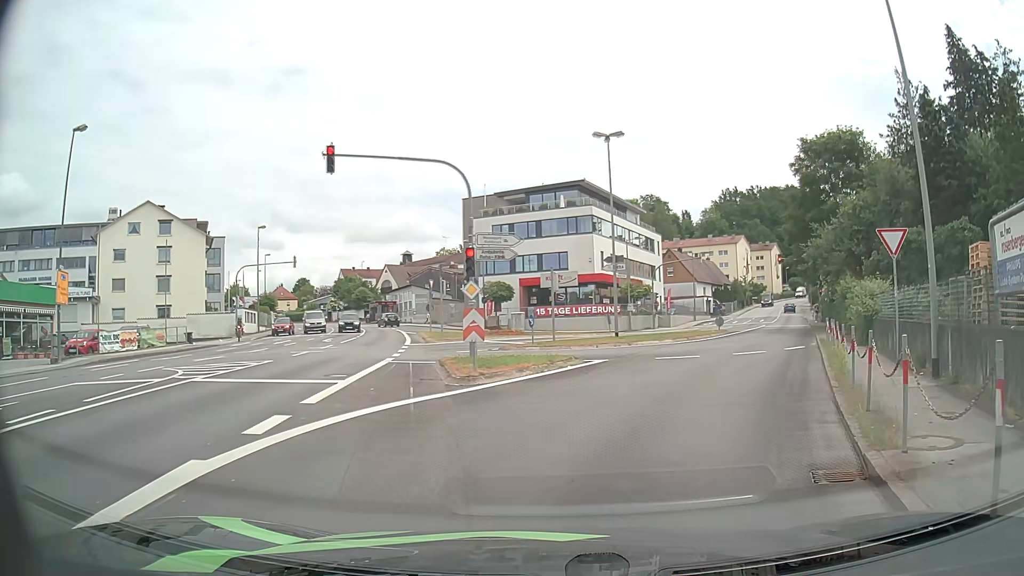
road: tertiary_link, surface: asphalt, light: Day
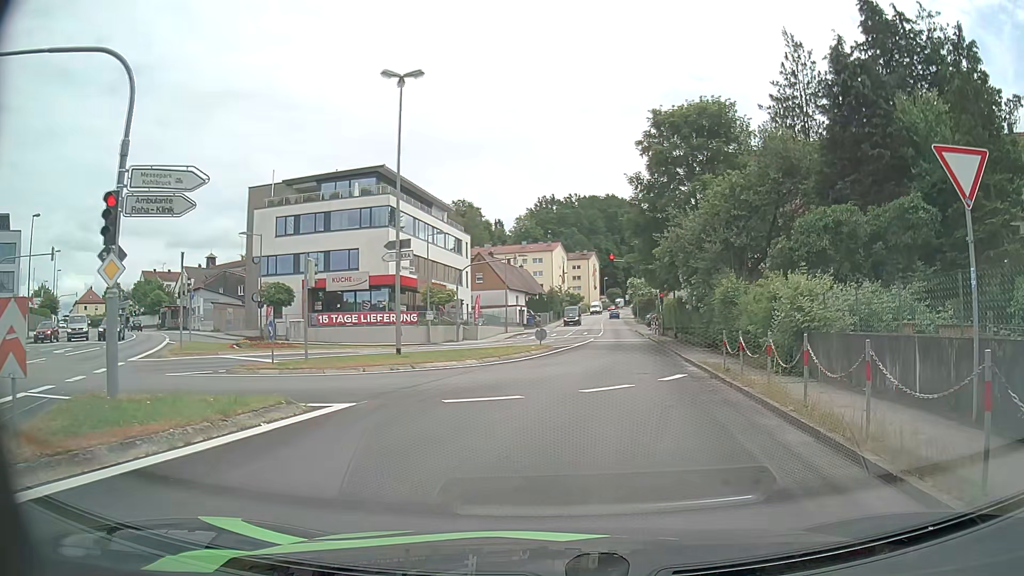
(+1.3, +9.6) m; +15°
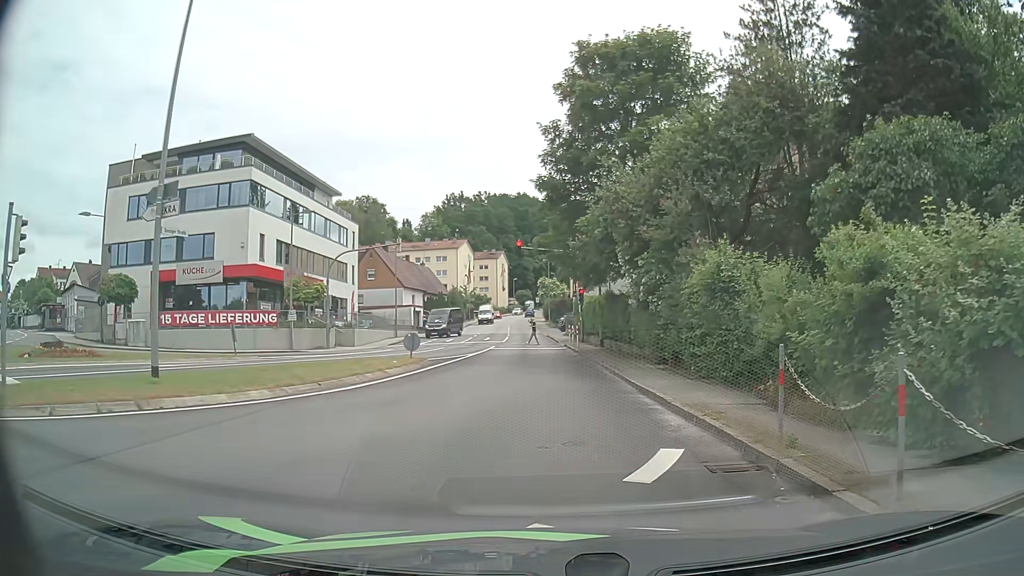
(+1.0, +10.2) m; +8°
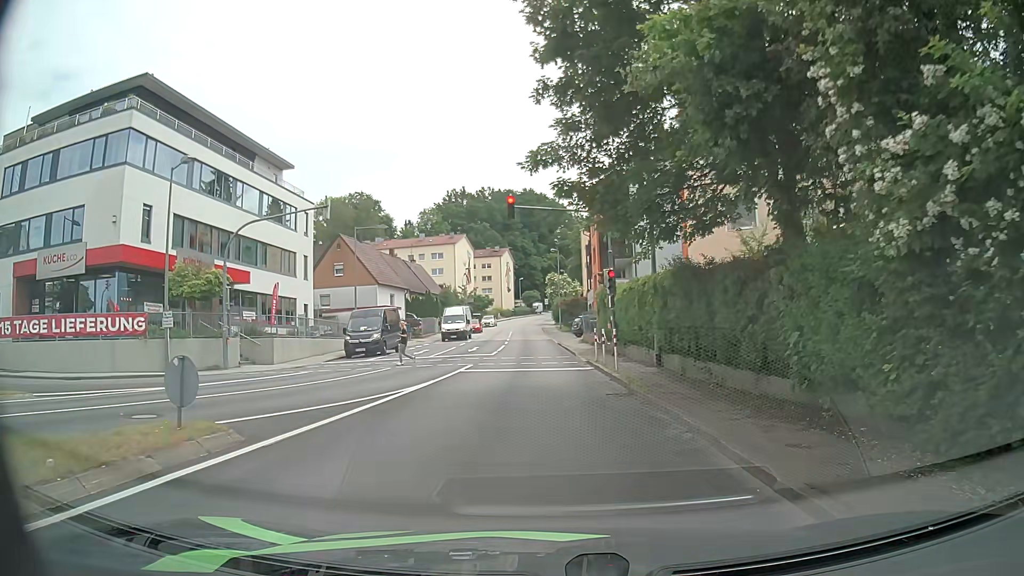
(0.0, +14.8) m; 0°
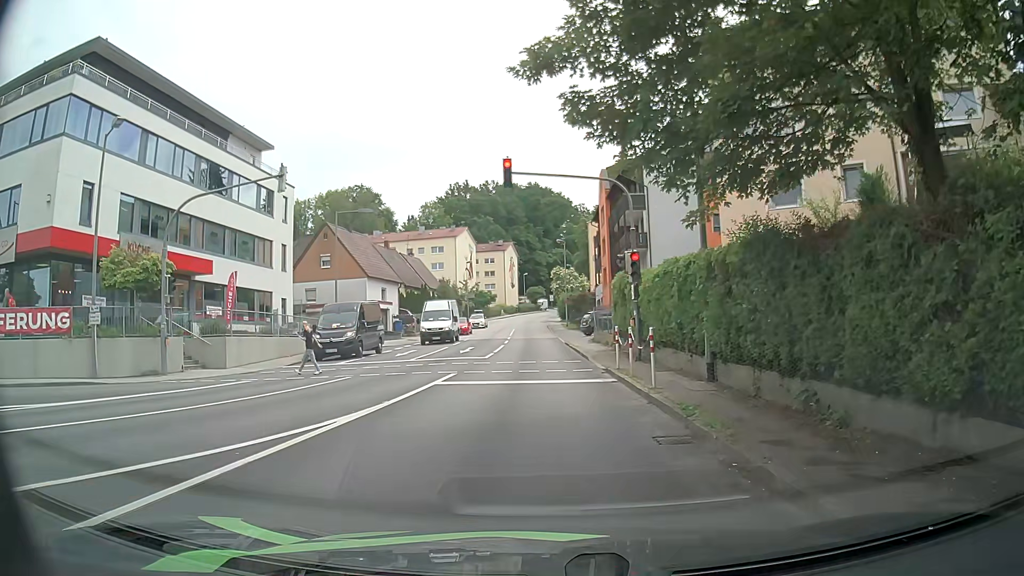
(-0.1, +5.1) m; 0°
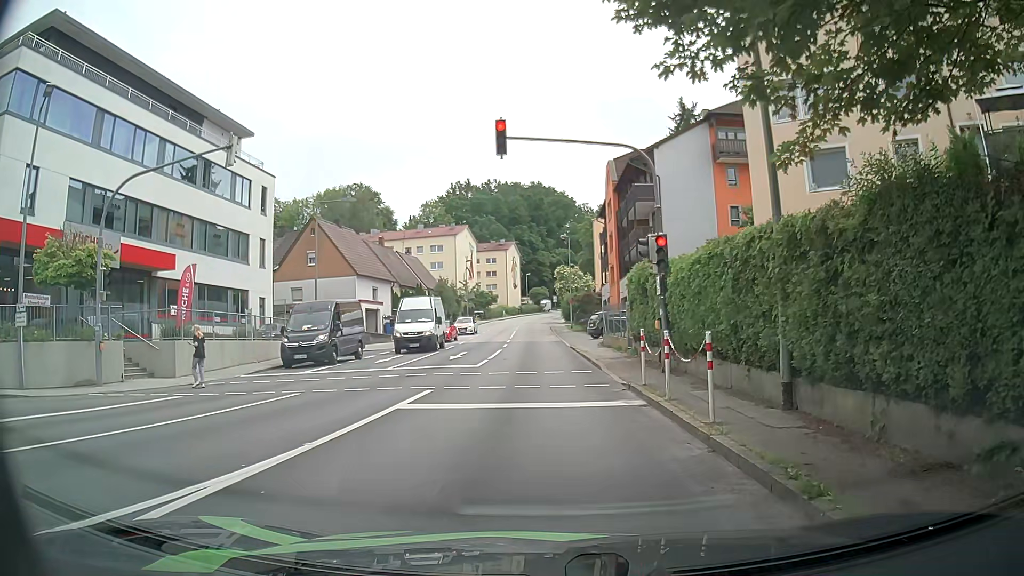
(0.0, +3.9) m; -2°
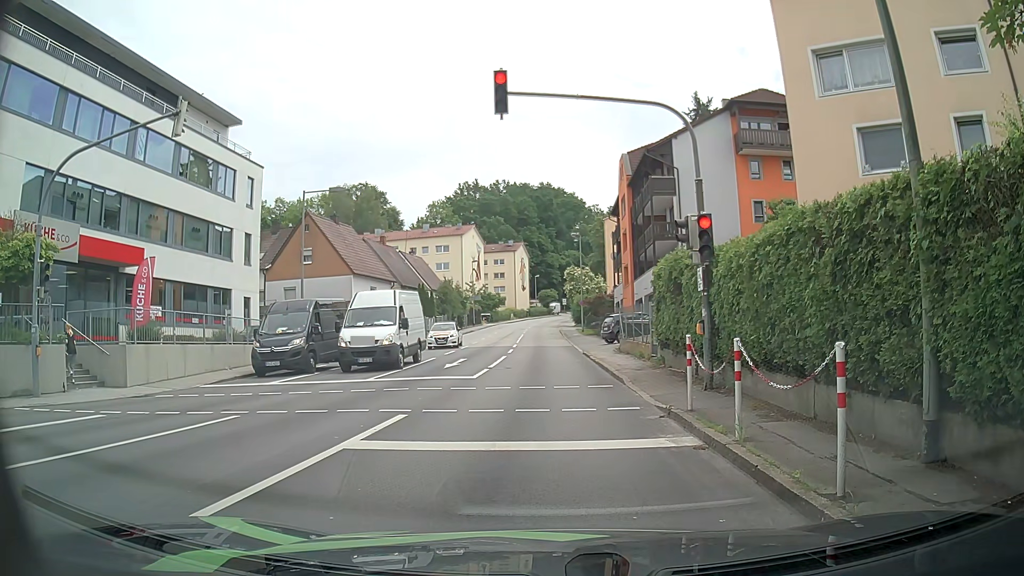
(0.0, +3.3) m; -2°
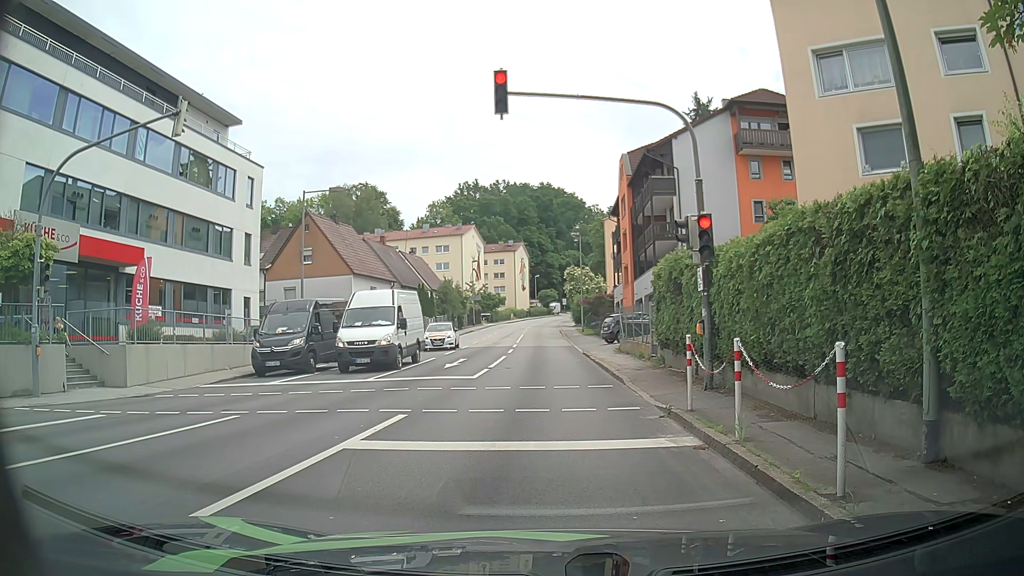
(0.0, 0.0) m; 0°
